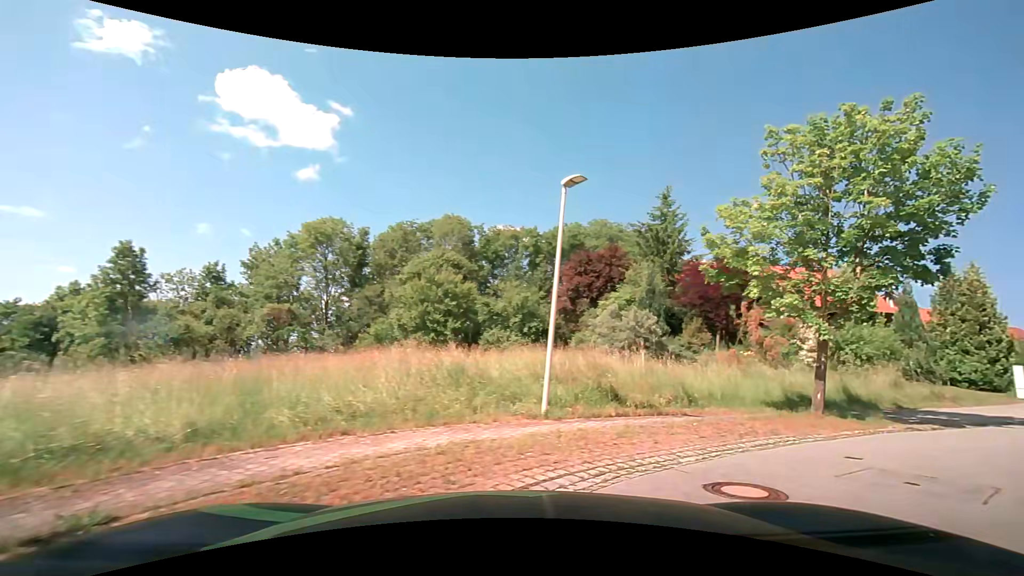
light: Day
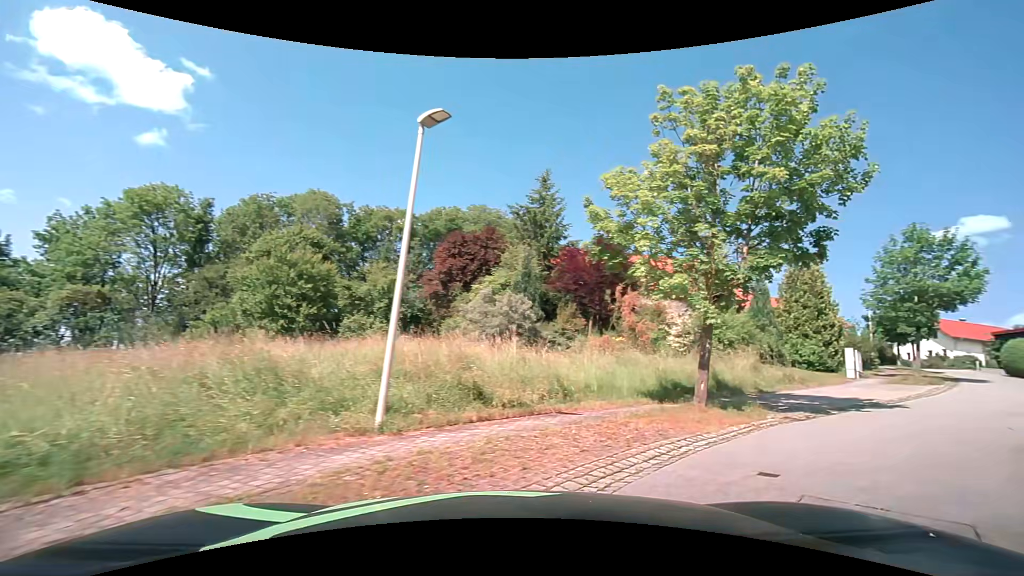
(+0.3, +2.6) m; +14°
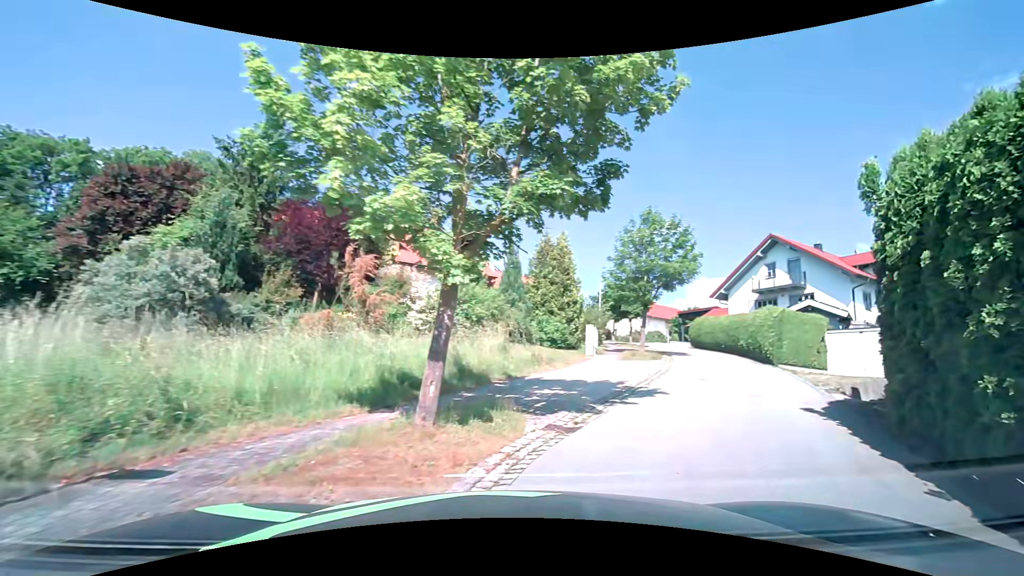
(+1.3, +5.1) m; +28°
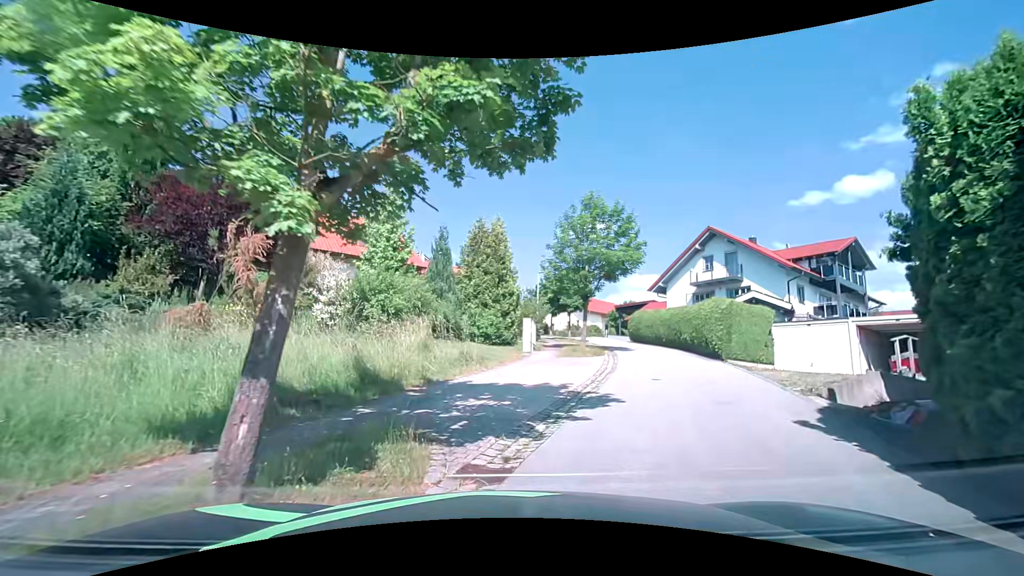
(+0.2, +2.6) m; +7°
